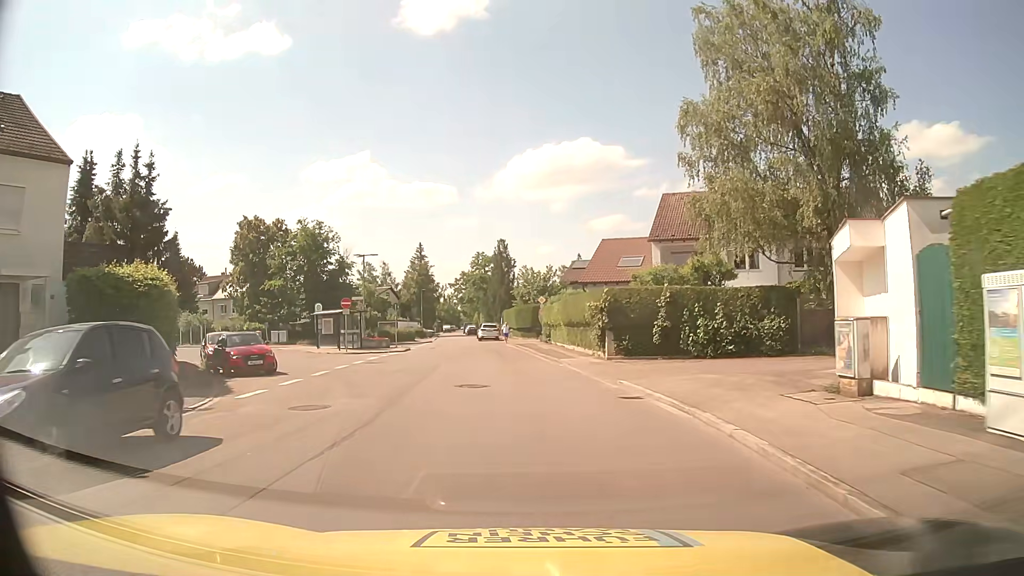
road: residential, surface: asphalt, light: Day
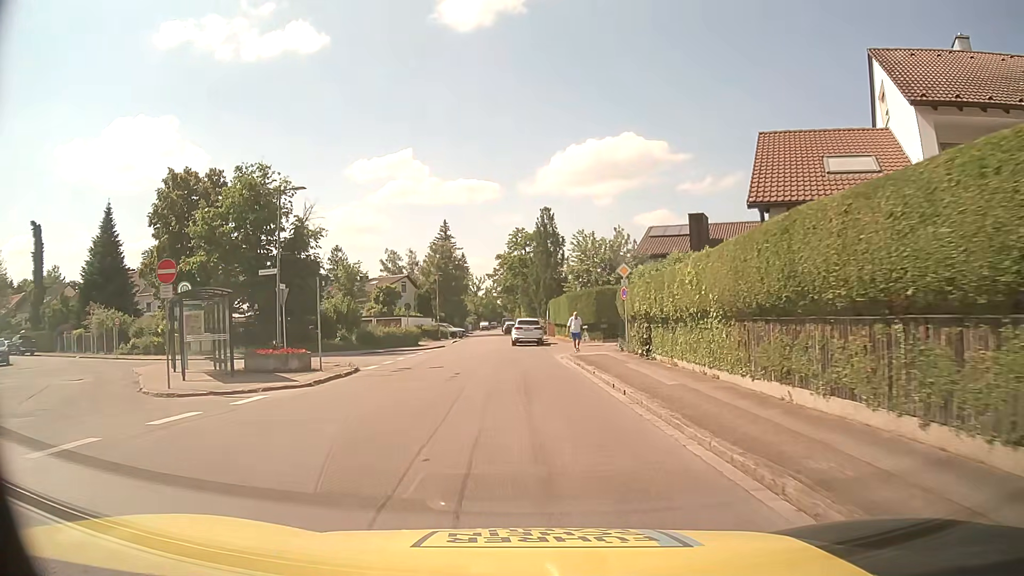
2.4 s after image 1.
(-0.8, +23.7) m; -3°
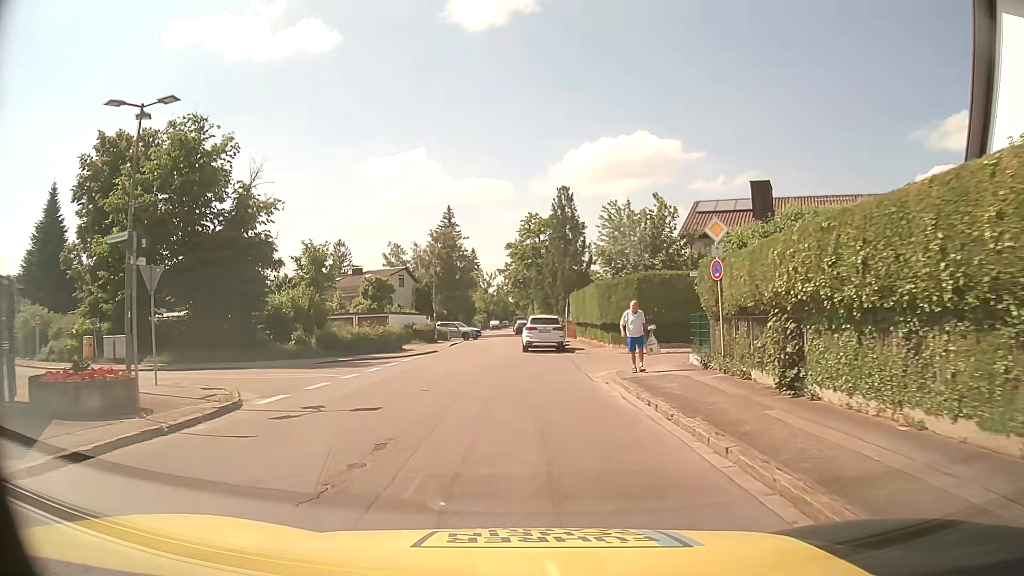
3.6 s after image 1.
(-0.2, +10.8) m; -1°
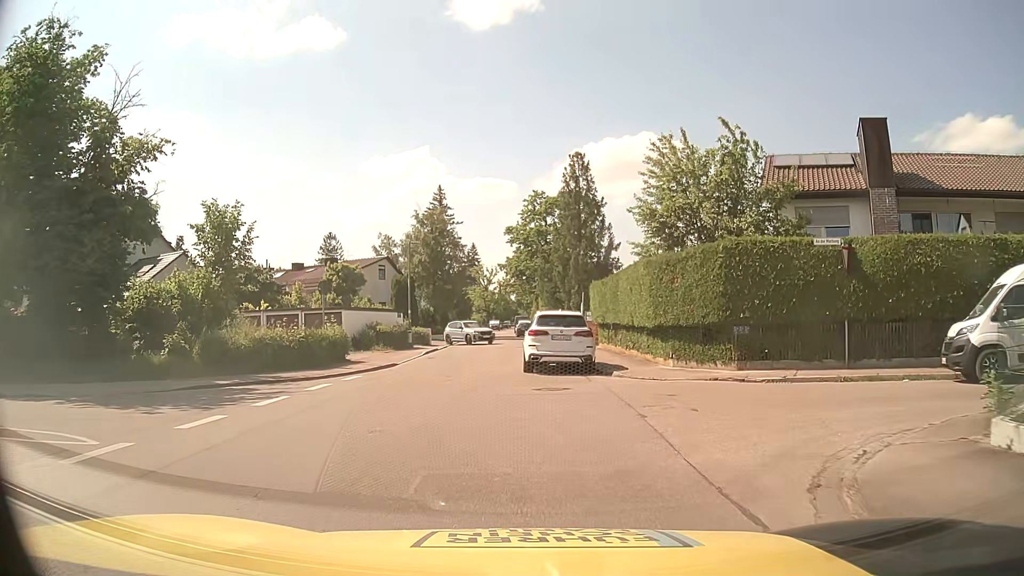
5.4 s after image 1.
(-0.1, +12.4) m; 0°
(0, +10) (-2, +20) (-3, +30) (-2, +40) (-1, +50) (-2, +60) (-4, +69) (-4, +79) (-5, +89) (-4, +99) m
